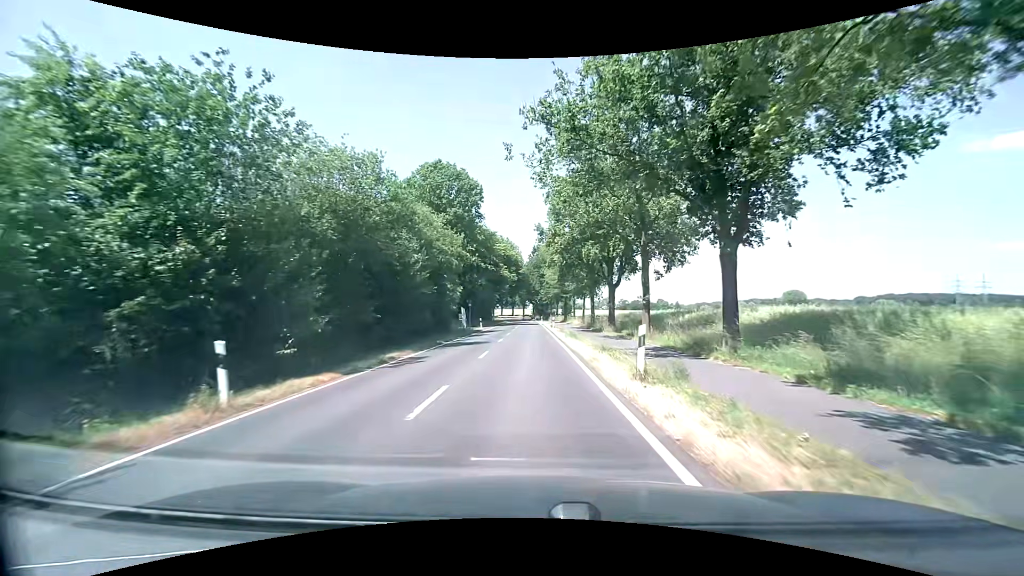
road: secondary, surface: asphalt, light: Day
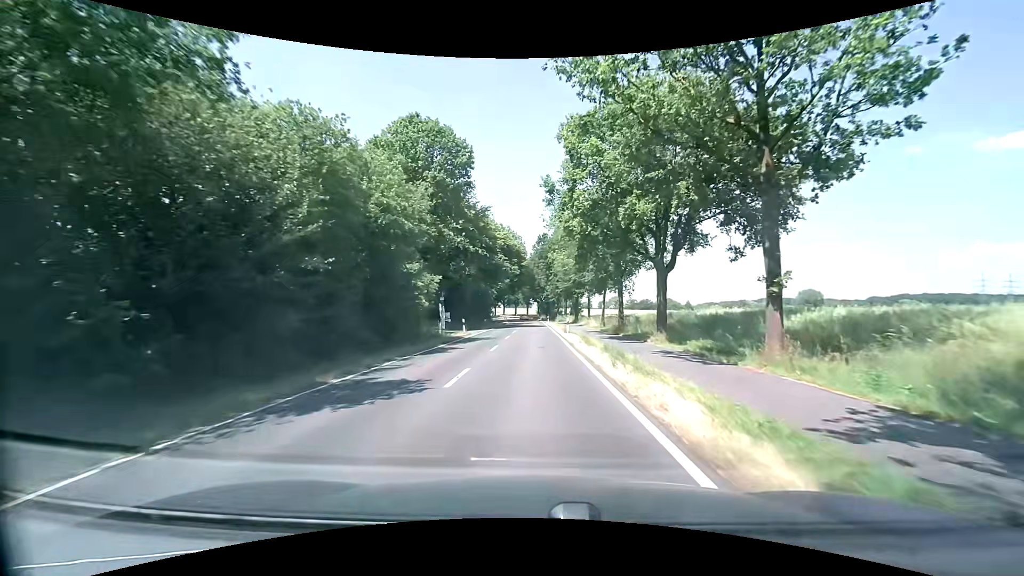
(-0.1, +15.4) m; -1°
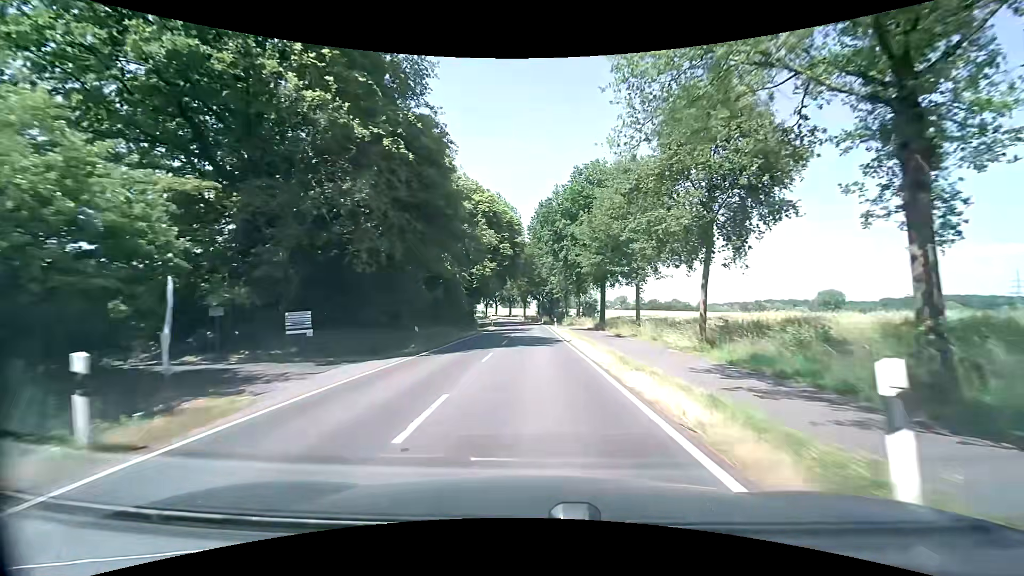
(-0.1, +31.0) m; 0°
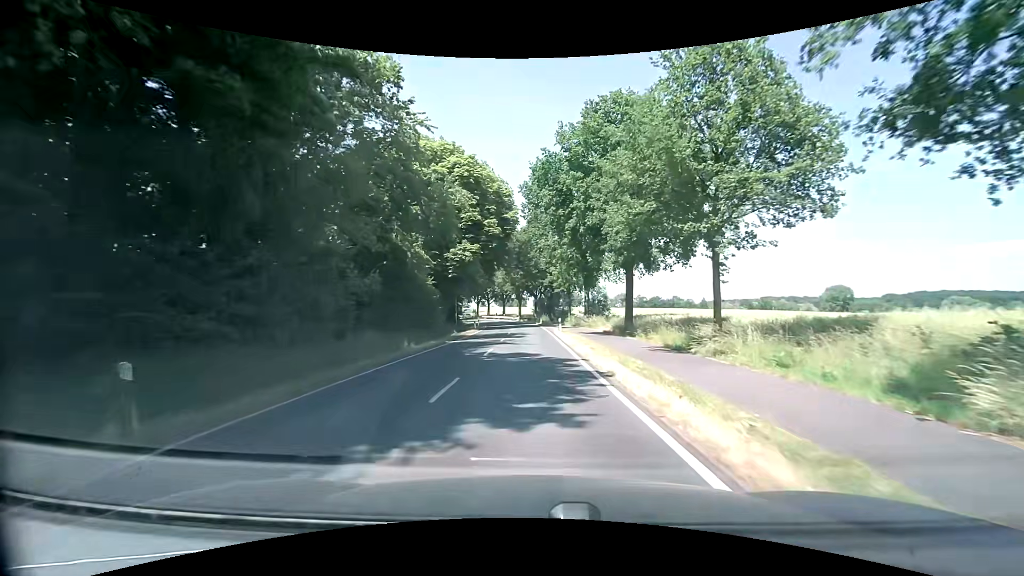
(+0.1, +15.5) m; 0°
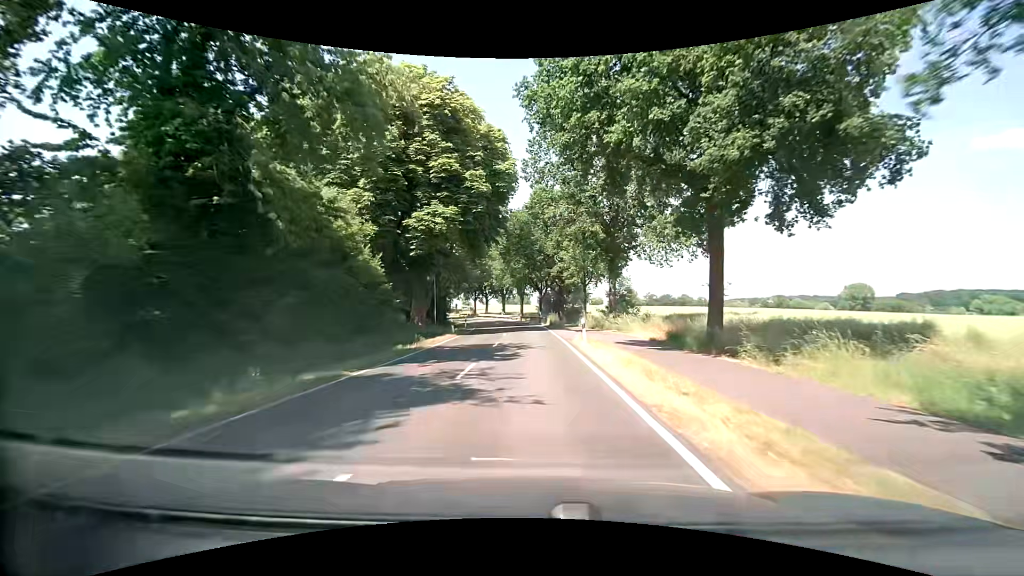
(0.0, +15.6) m; -1°
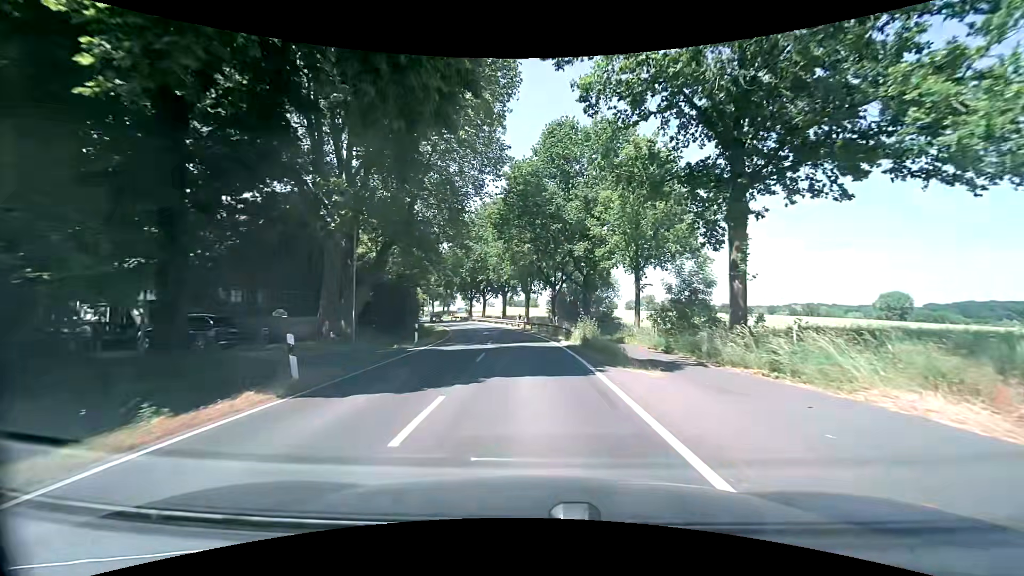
(-0.2, +23.1) m; -1°
(0, +10) (0, +20) (-1, +30) (-2, +40) (-3, +50) (-5, +60) (-8, +69) (-11, +79) (-14, +88) (-18, +98) m
